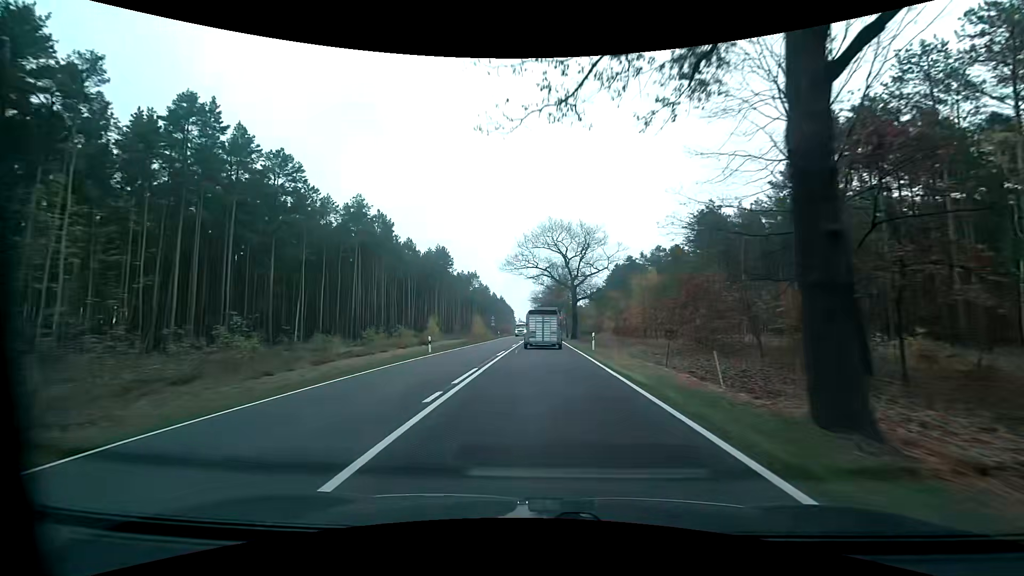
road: primary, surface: asphalt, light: Day
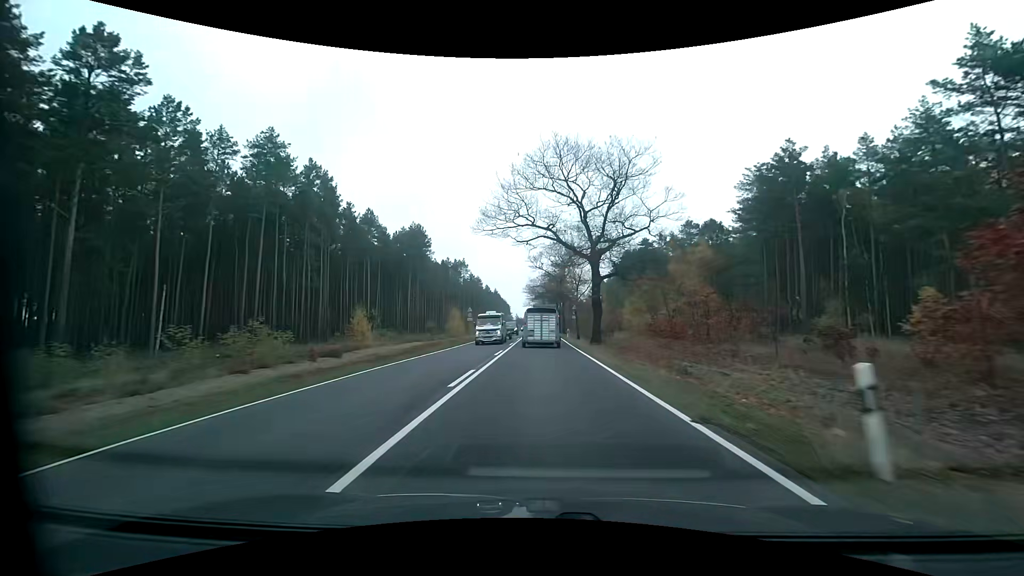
(0.0, +24.6) m; 0°
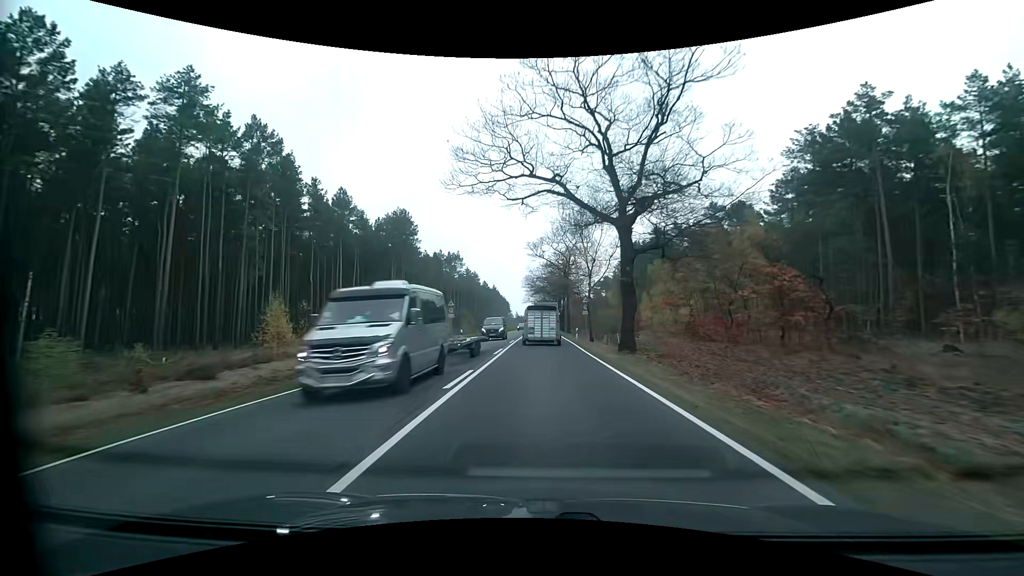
(0.0, +12.2) m; 0°
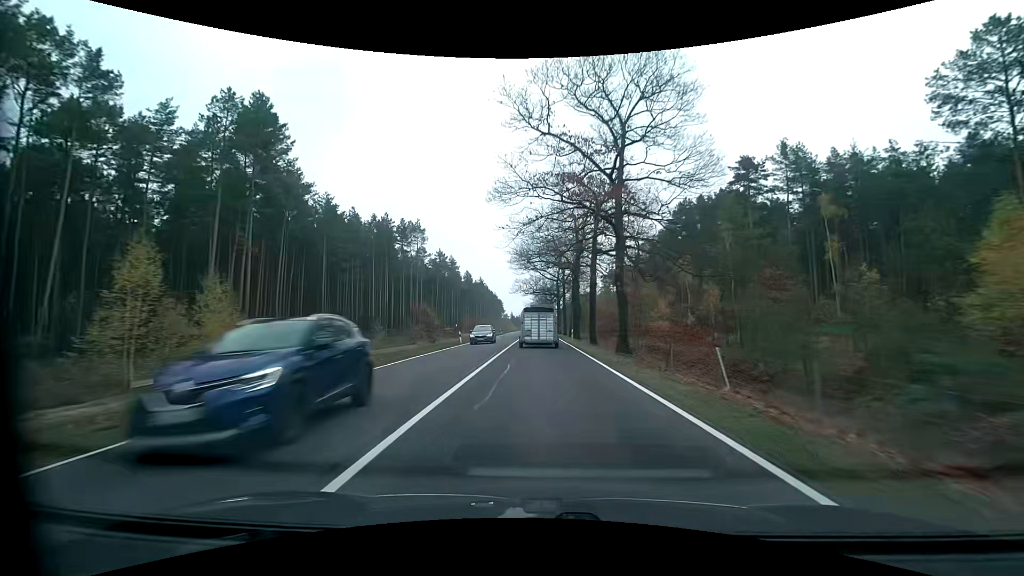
(+0.1, +48.7) m; 0°
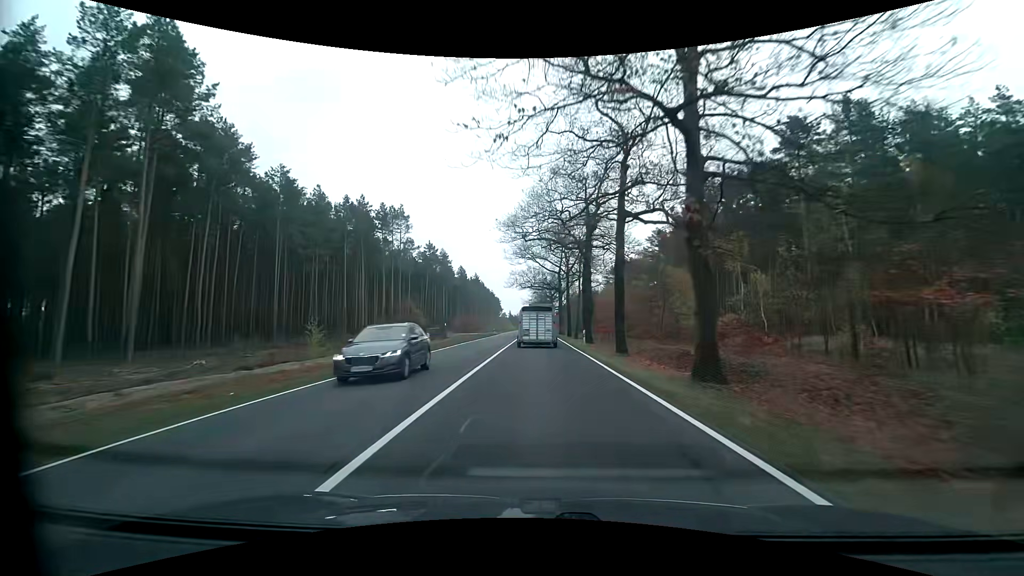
(0.0, +12.2) m; 0°
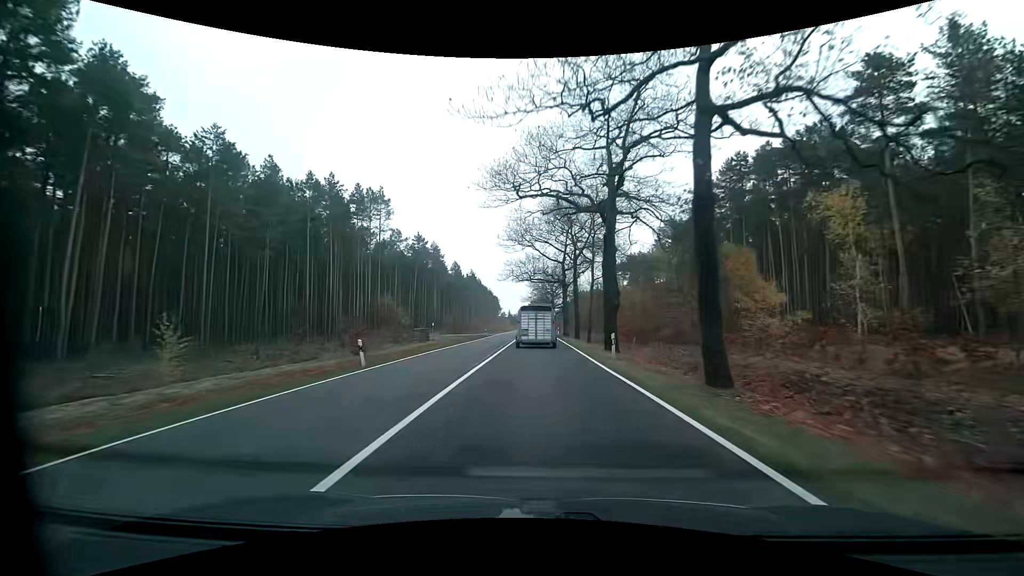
(+0.1, +12.2) m; 0°
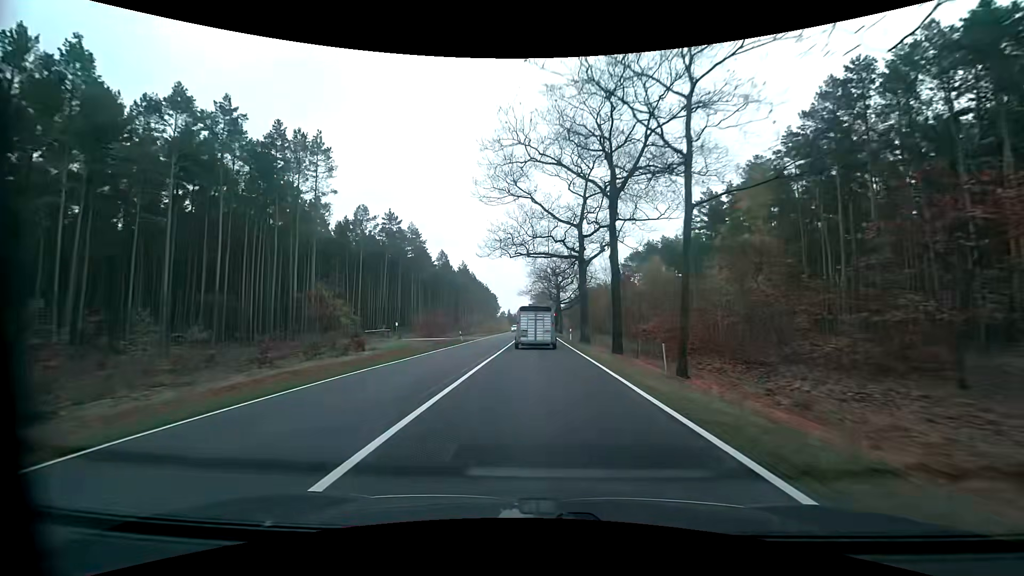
(-0.1, +24.0) m; 0°
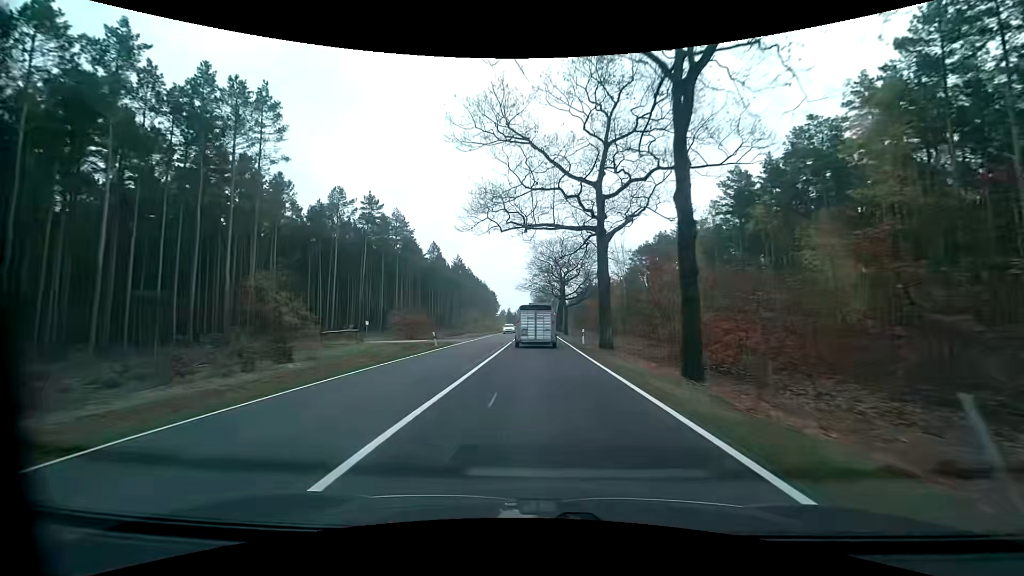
(0.0, +11.8) m; 0°
(0, +10) (0, +20) (0, +30) (0, +40) (0, +50) (0, +60) (0, +70) (0, +80) (0, +90) (0, +100) m
